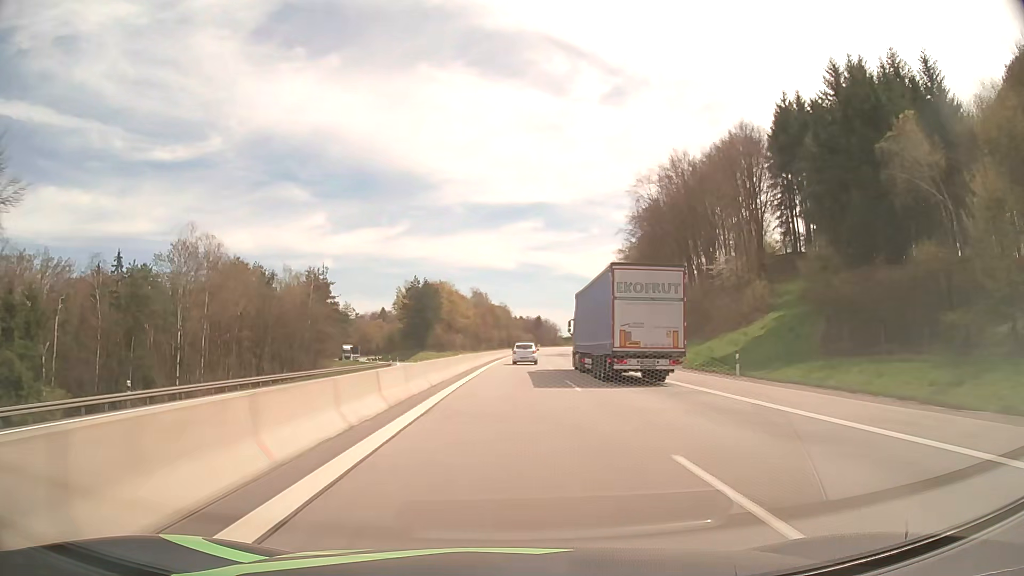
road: motorway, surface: asphalt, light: Day
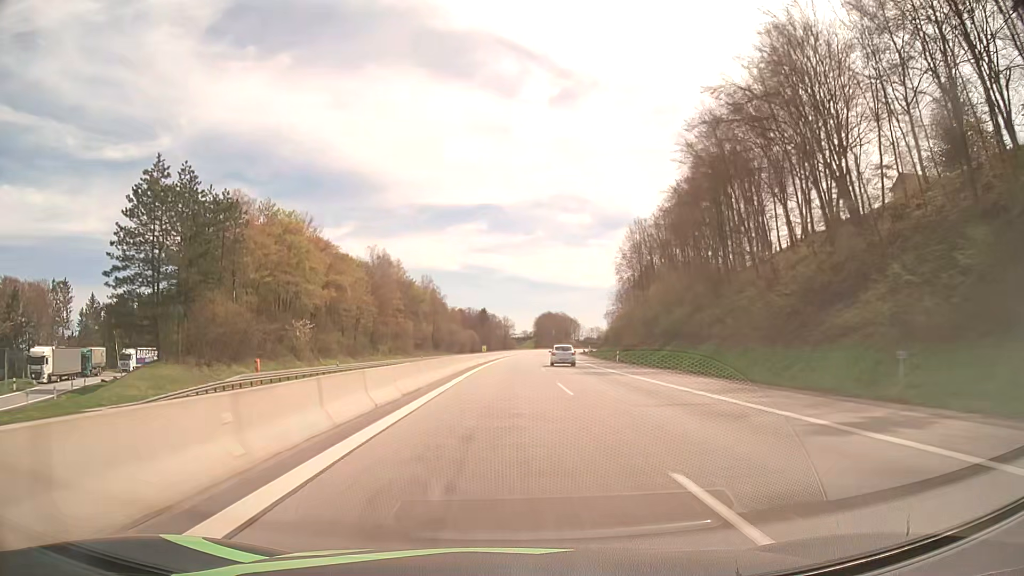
(+4.7, +108.6) m; +5°
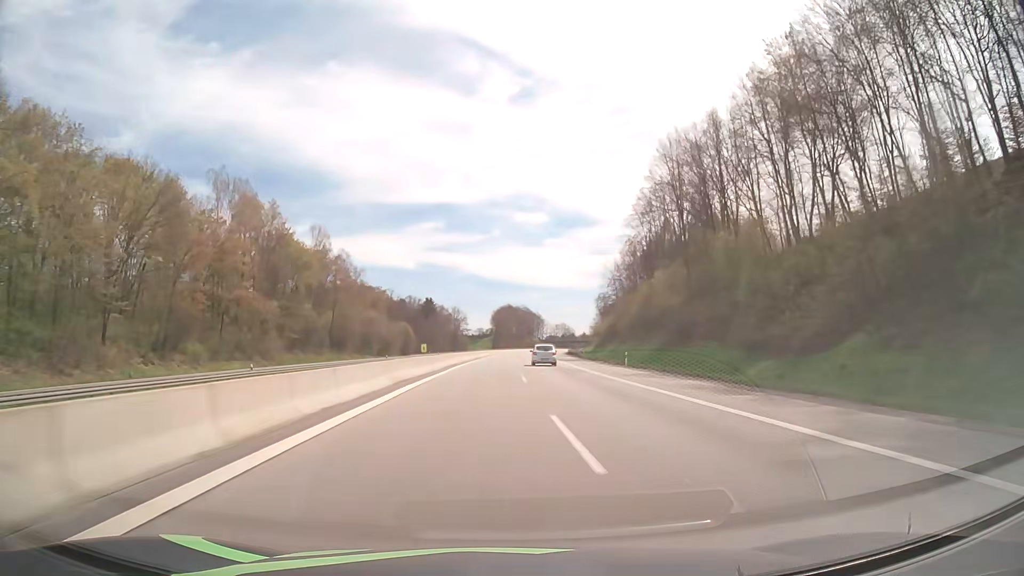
(+1.9, +65.6) m; +4°
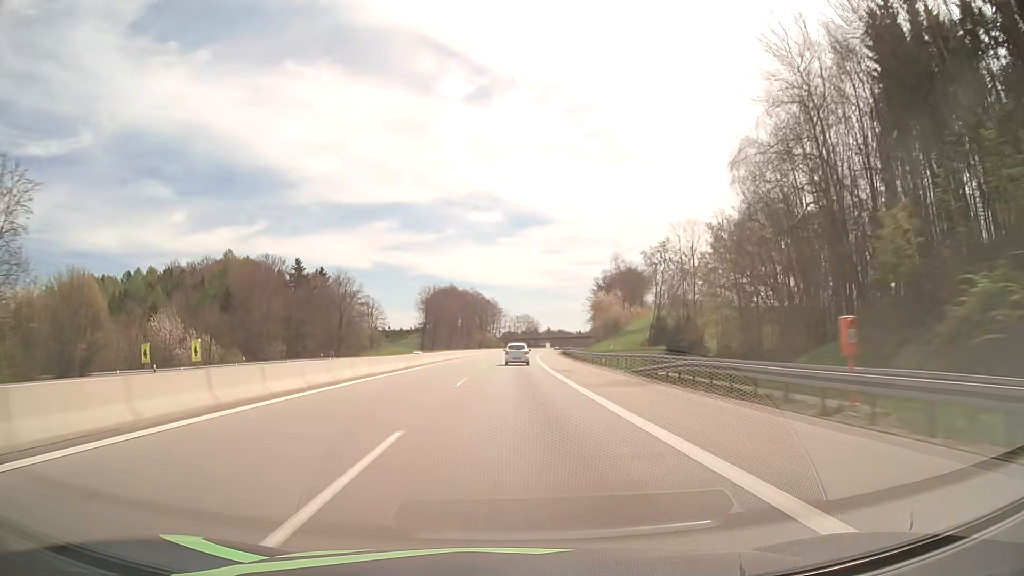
(+4.8, +110.2) m; +4°
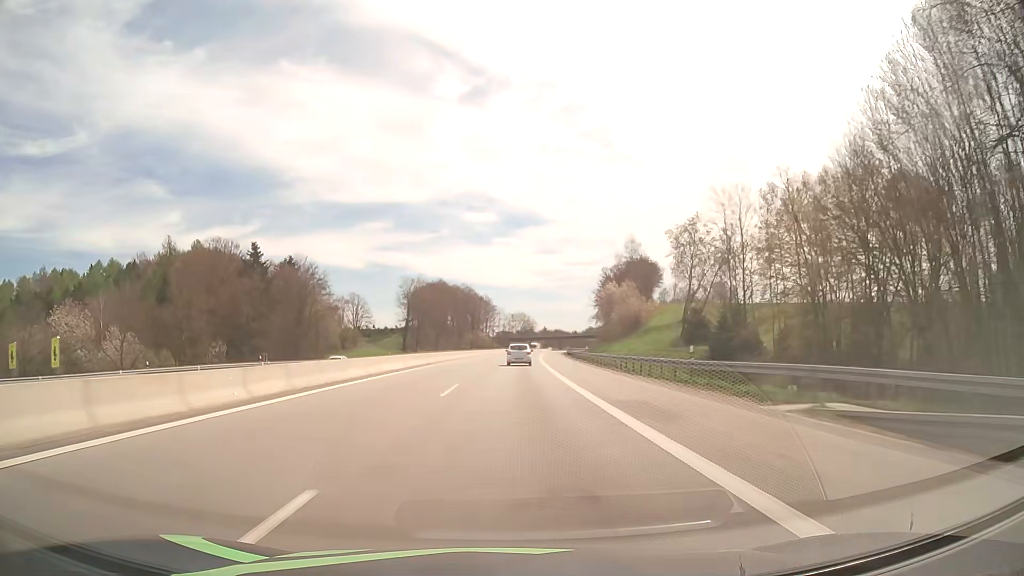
(+0.1, +22.3) m; 0°
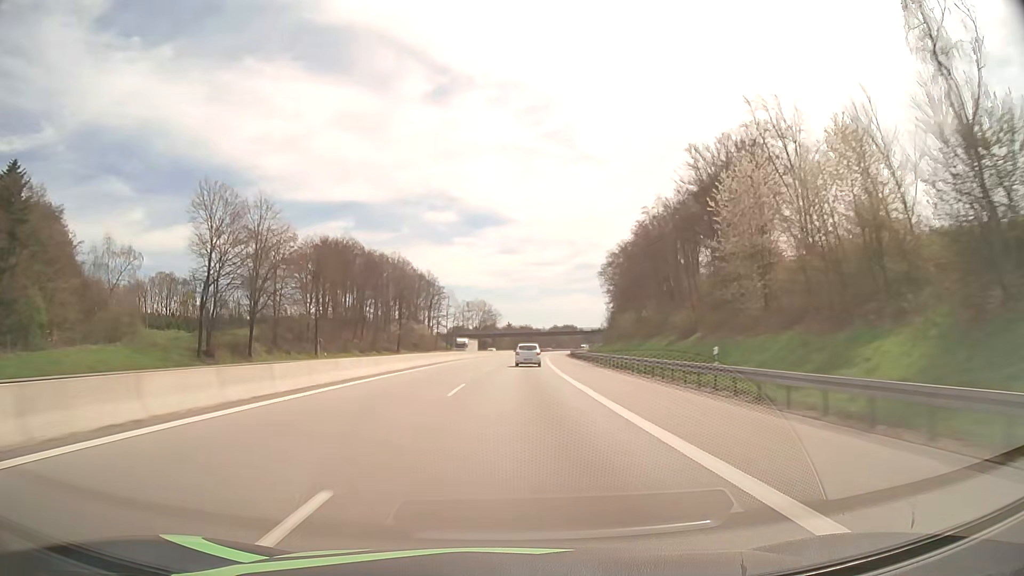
(+2.5, +89.6) m; +3°
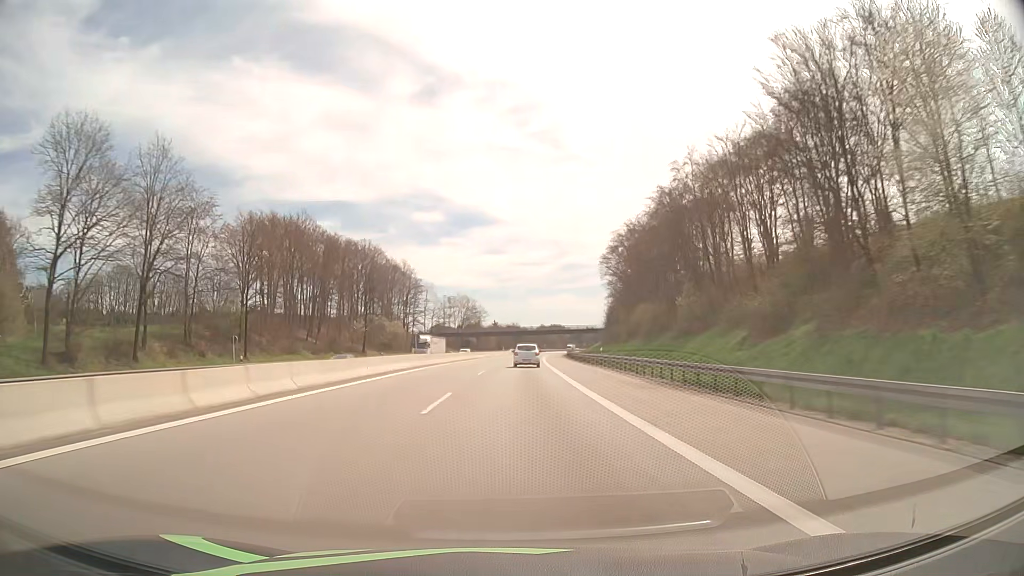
(+0.2, +22.5) m; +1°
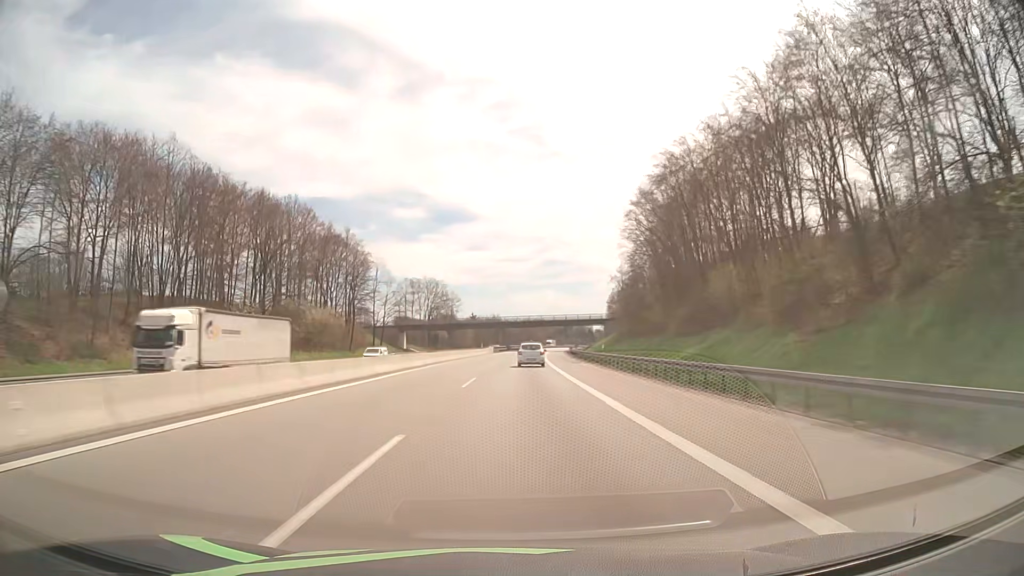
(+0.7, +45.2) m; +2°
(0, +10) (0, +20) (0, +30) (+1, +40) (+1, +50) (+1, +60) (+2, +70) (+2, +80) (+2, +90) (+3, +100) m
